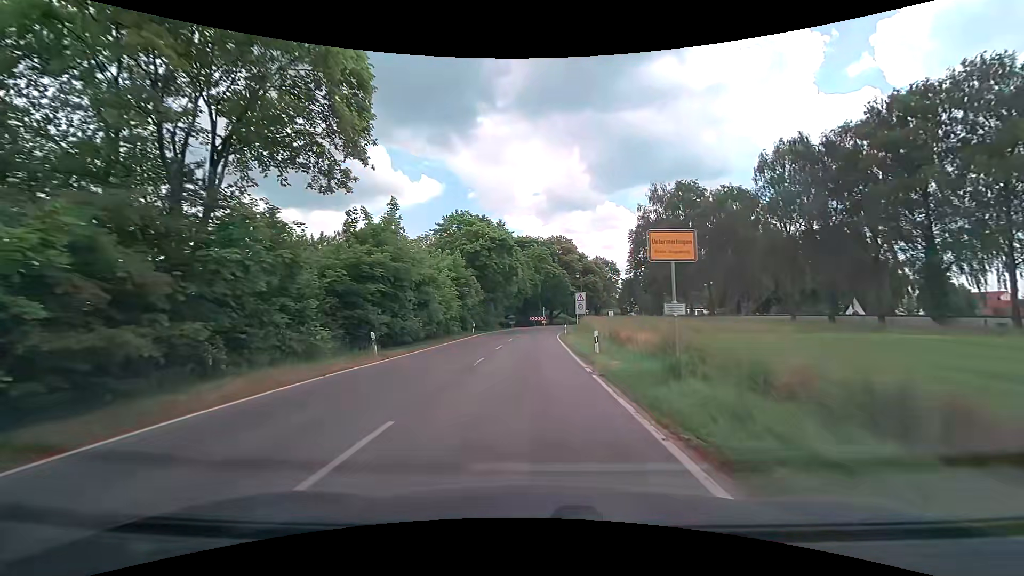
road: tertiary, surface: asphalt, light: Day
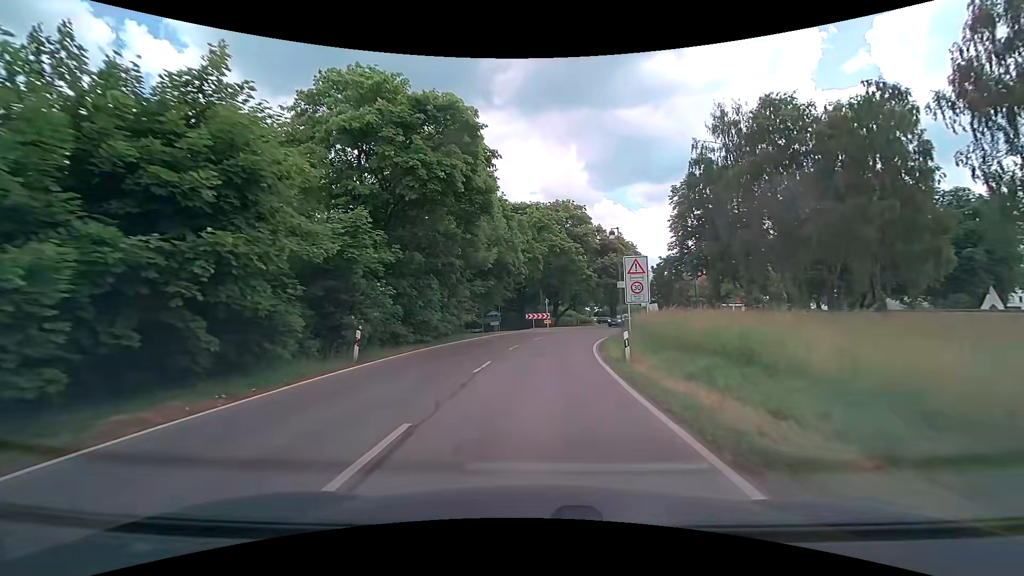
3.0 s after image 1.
(0.0, +29.2) m; 0°
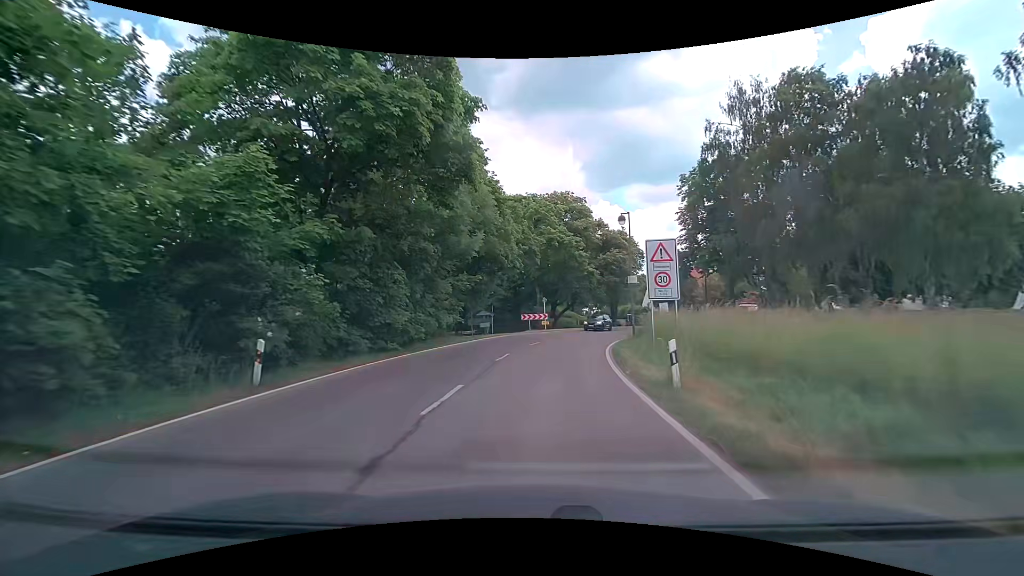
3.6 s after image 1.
(0.0, +5.2) m; 0°
(0, +10) (+1, +20) (+2, +30) (+5, +39) (+9, +49) (+14, +57) (+20, +66) (+26, +73) (+33, +81) (+40, +88) m
